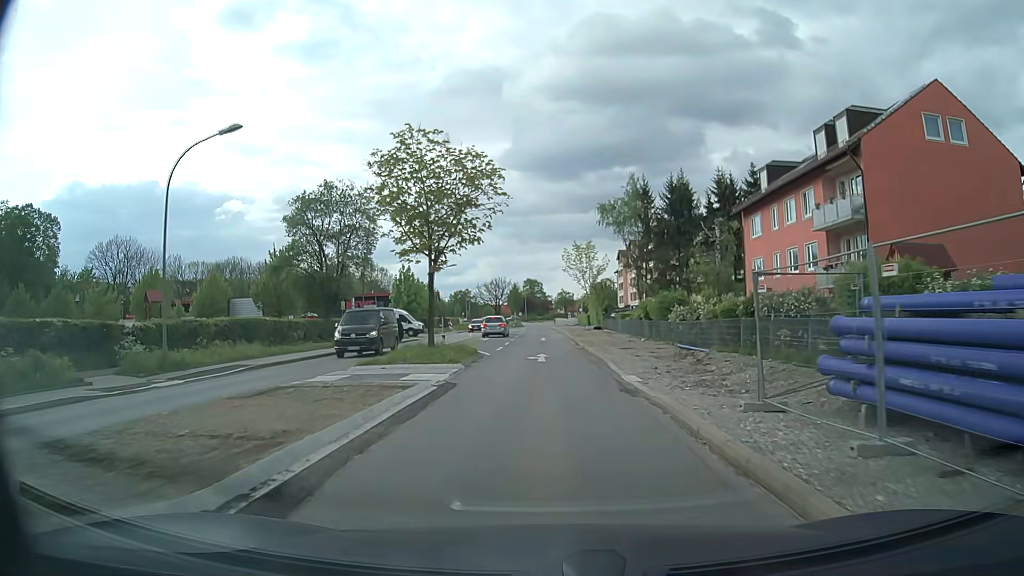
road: secondary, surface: asphalt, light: Day
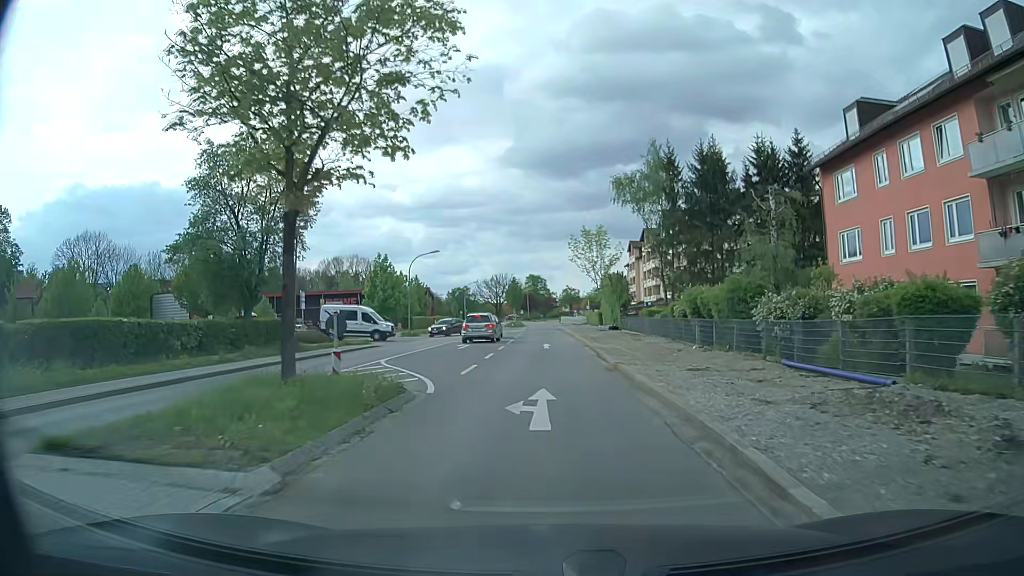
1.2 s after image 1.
(-0.1, +13.8) m; 0°
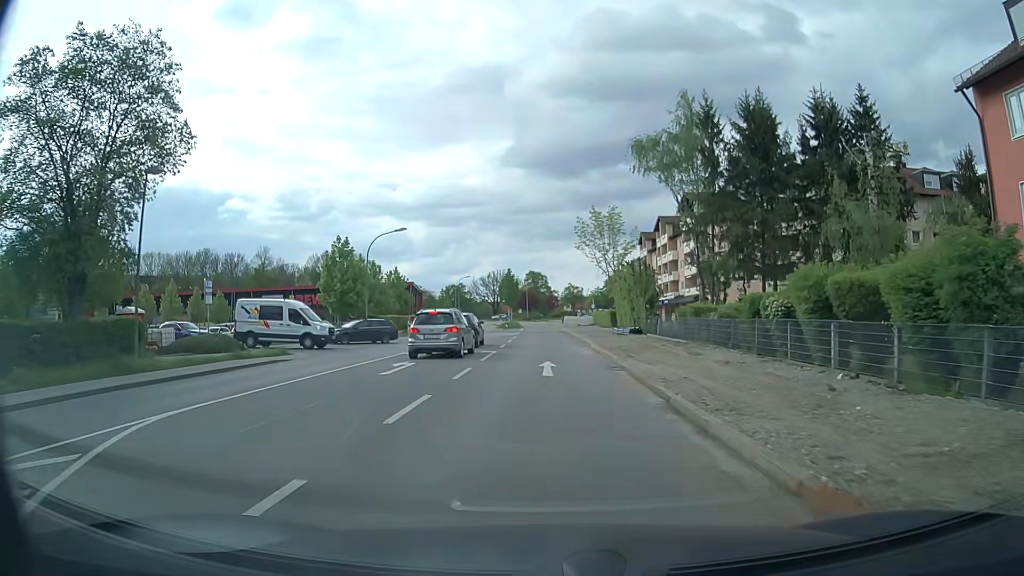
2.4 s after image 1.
(-0.1, +14.3) m; 0°
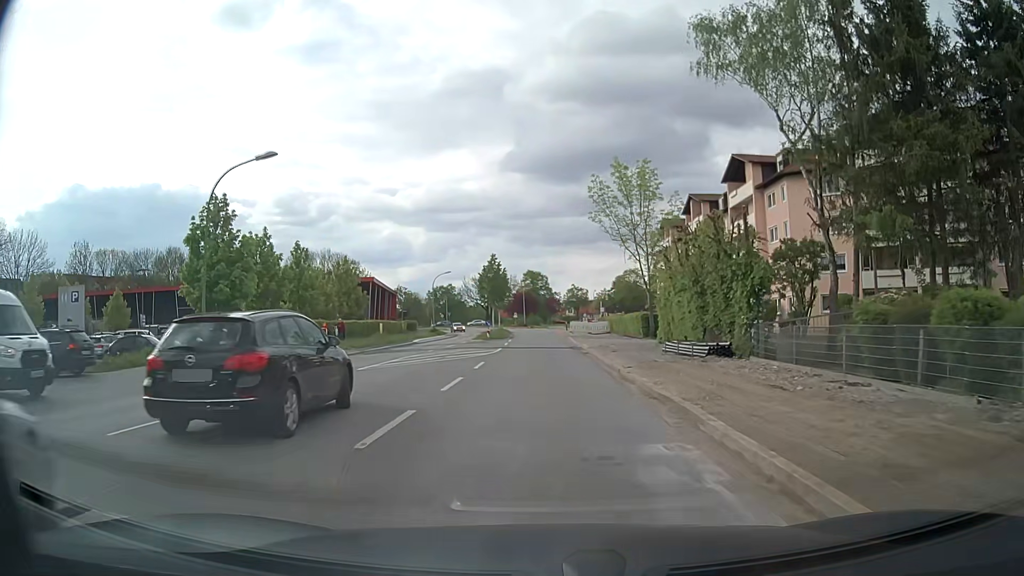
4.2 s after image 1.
(0.0, +22.2) m; 0°
